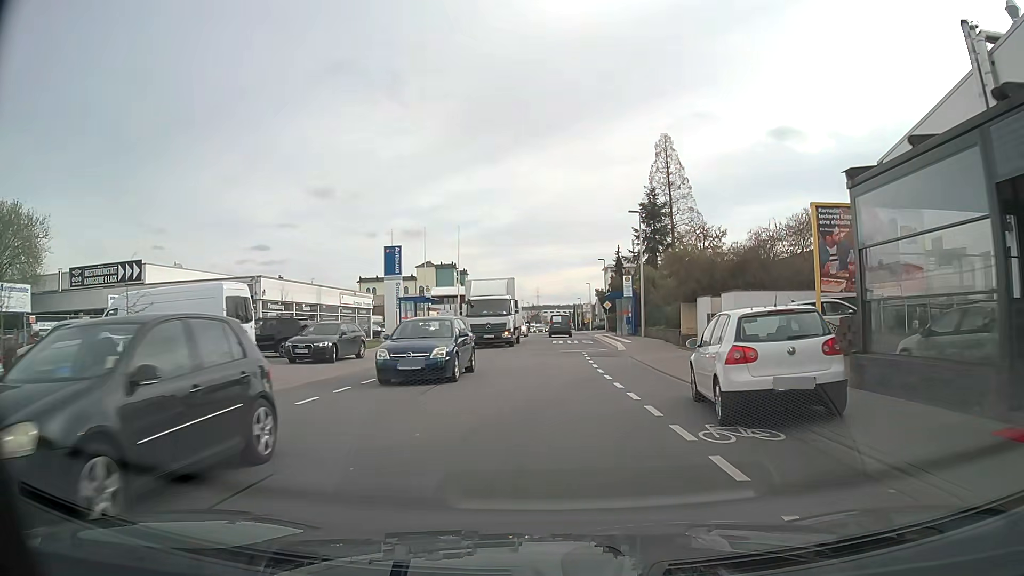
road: tertiary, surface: asphalt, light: Day
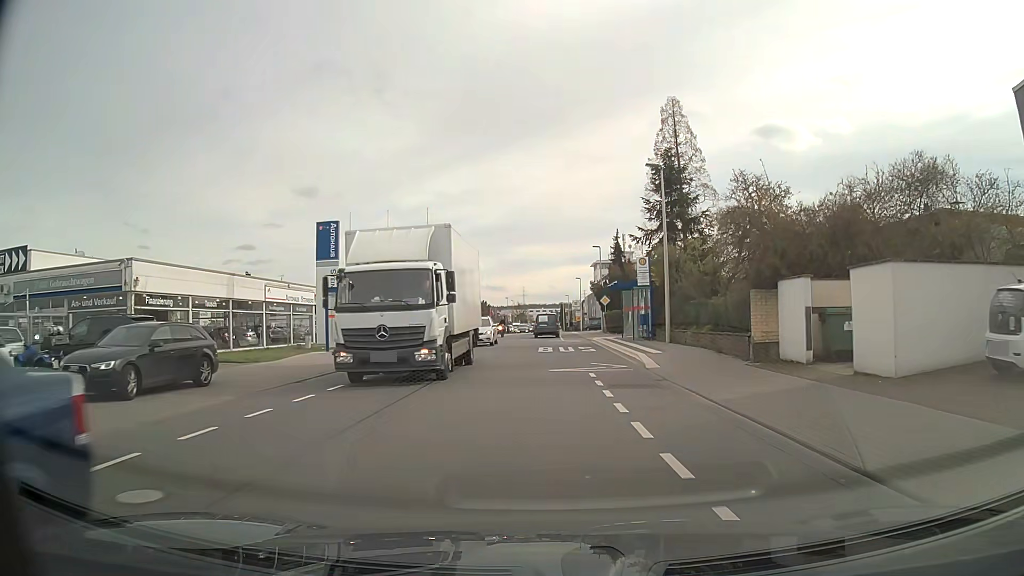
(+0.1, +12.0) m; +1°
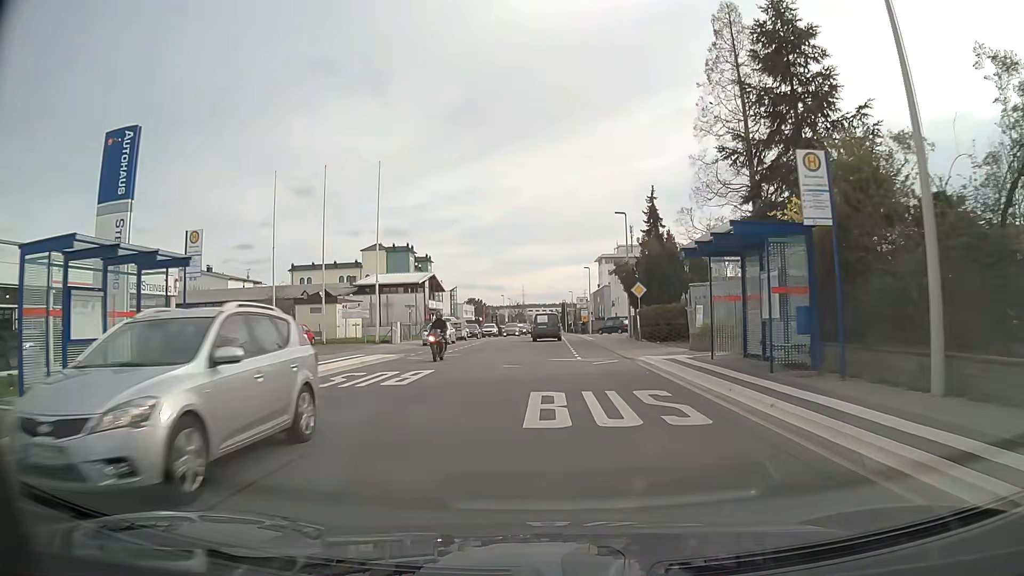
(0.0, +19.7) m; 0°
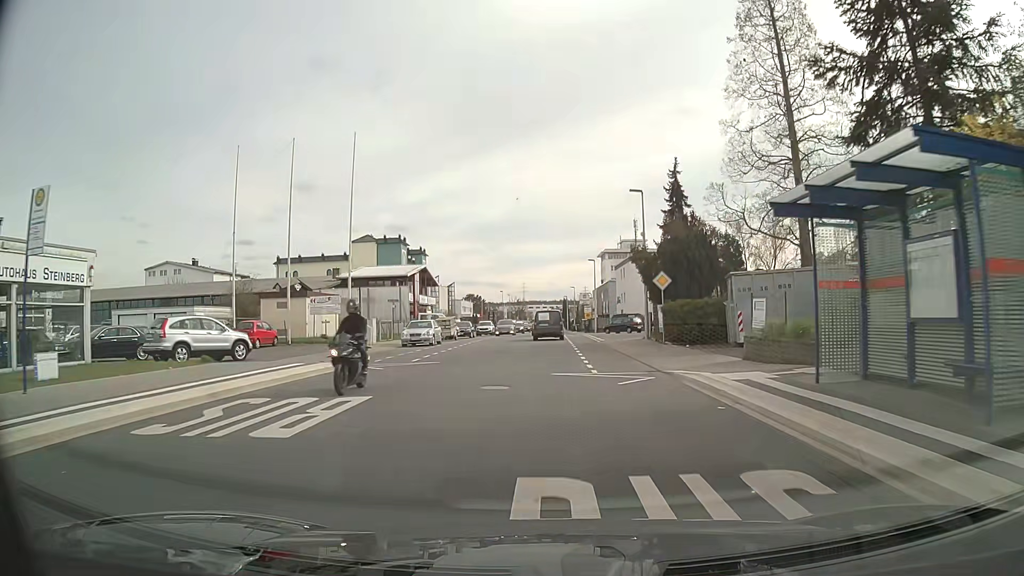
(0.0, +6.7) m; 0°
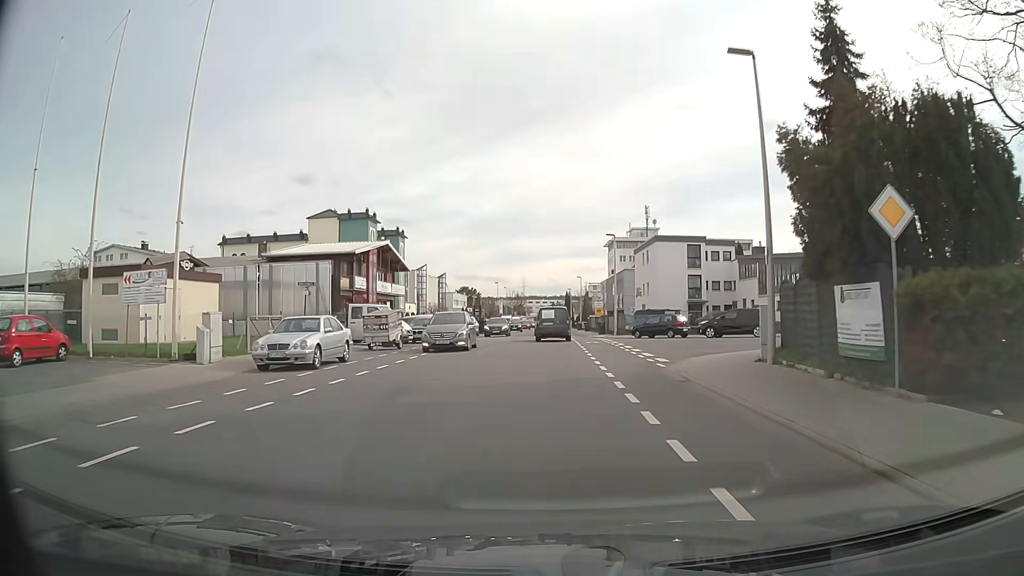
(0.0, +19.3) m; 0°
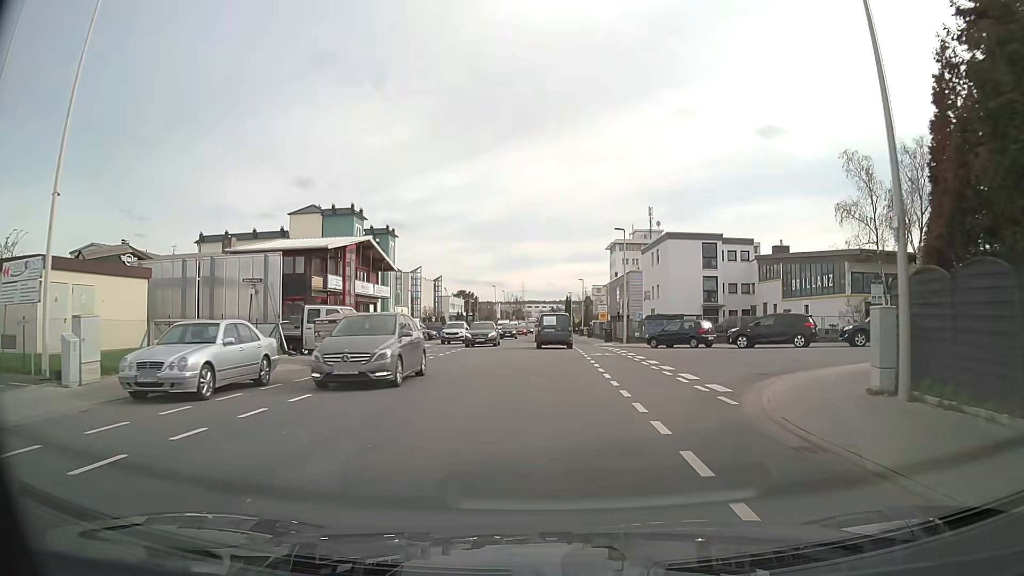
(0.0, +6.3) m; 0°
